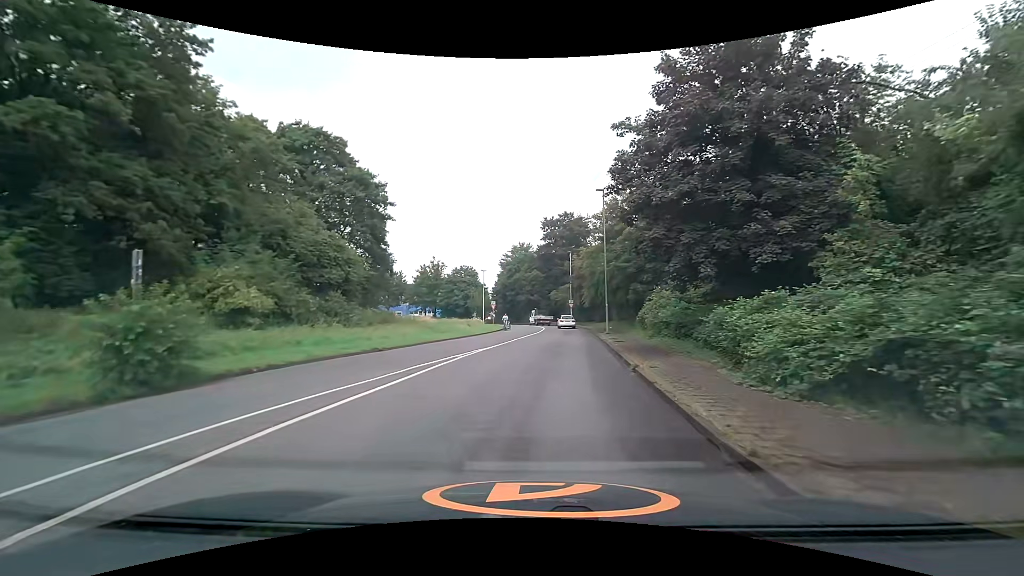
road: primary_link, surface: asphalt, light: Day
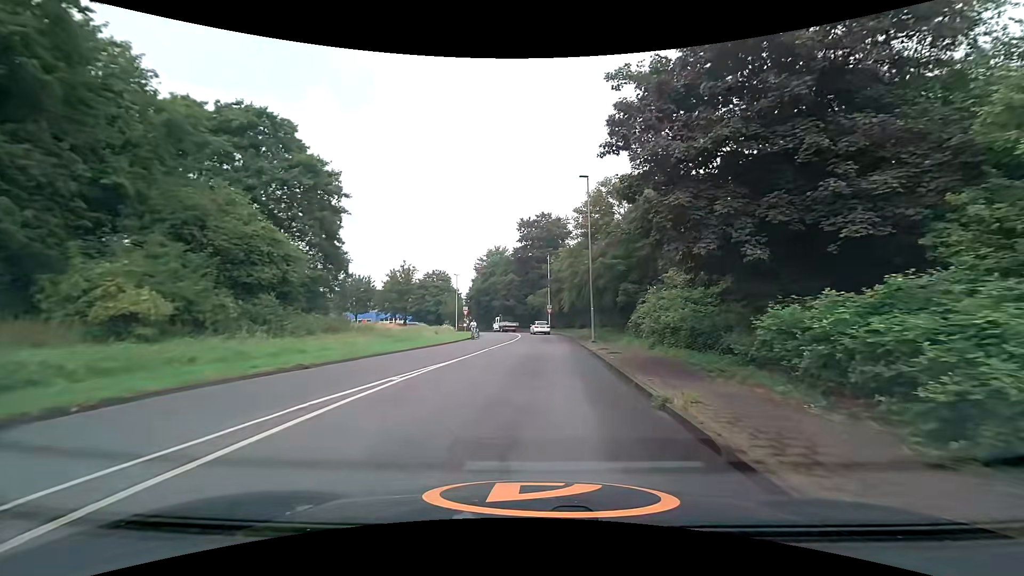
(+0.1, +5.1) m; +3°
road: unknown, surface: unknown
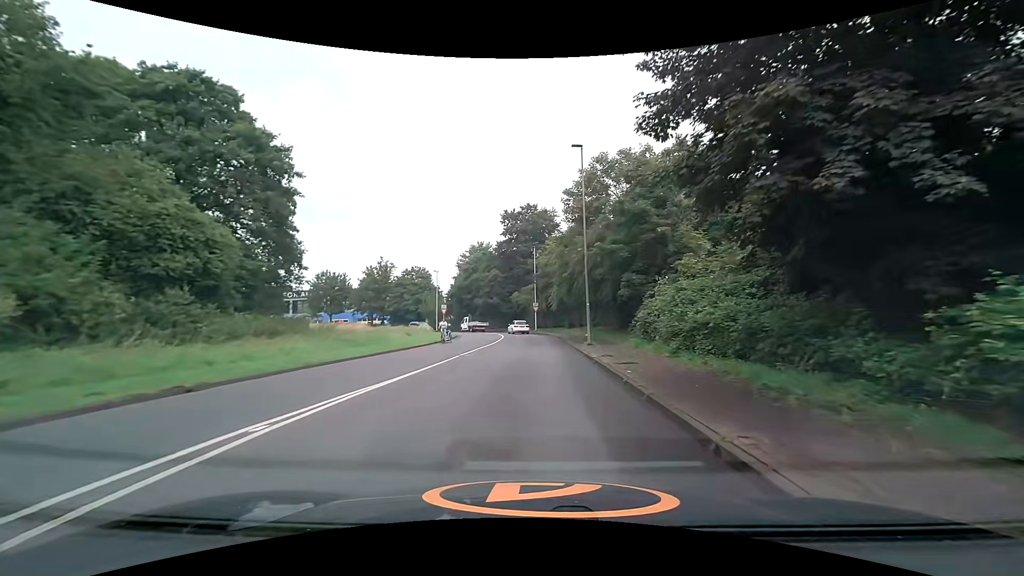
(+0.1, +5.3) m; +1°
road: primary_link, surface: asphalt
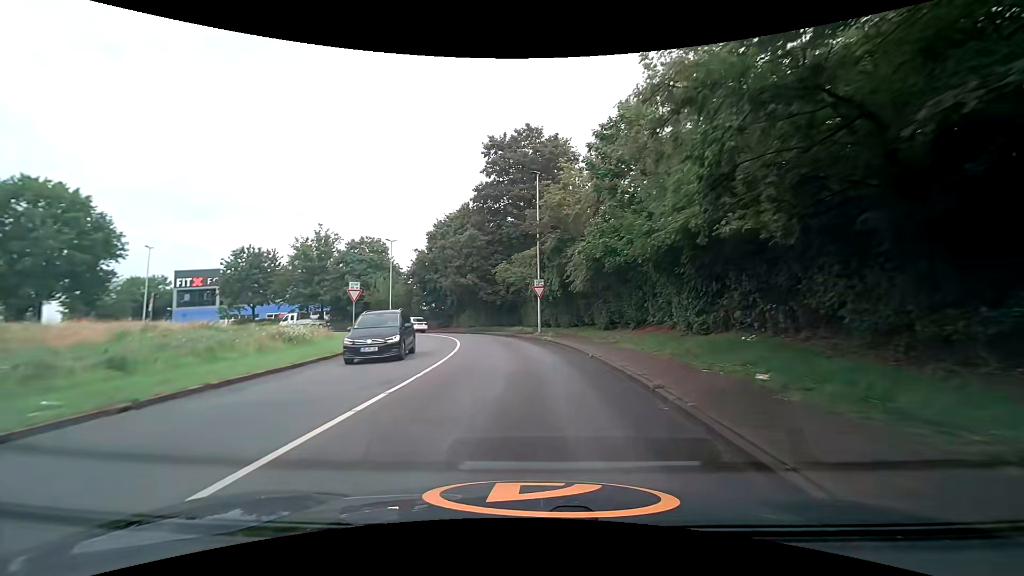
(+0.3, +28.9) m; 0°
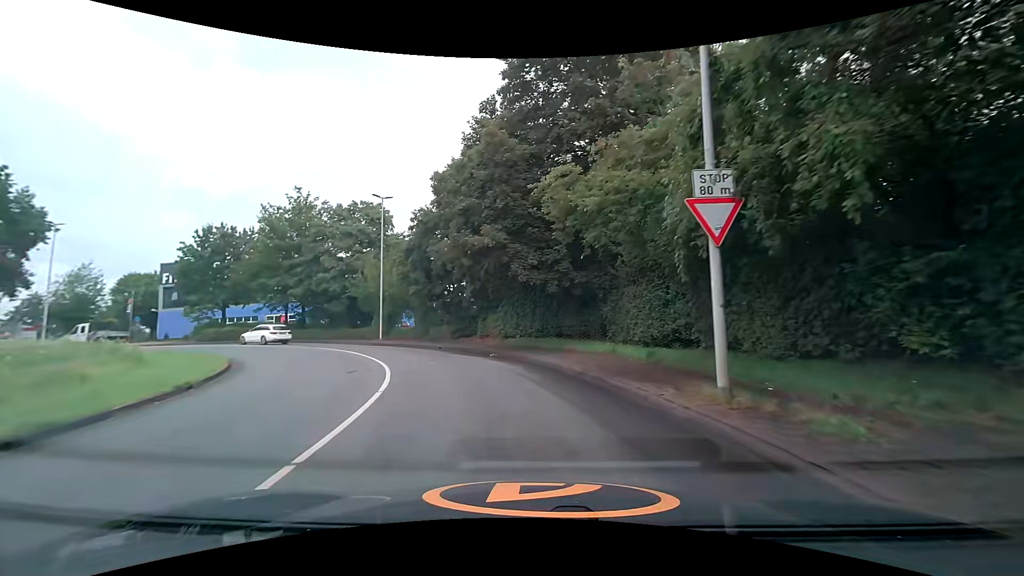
(-0.9, +23.2) m; -6°
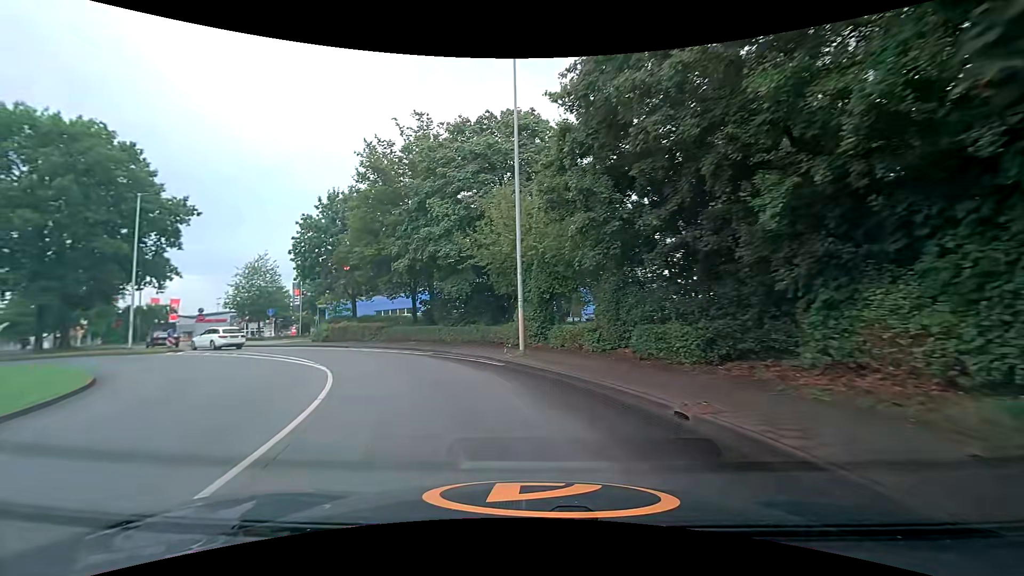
(-3.5, +20.3) m; -22°
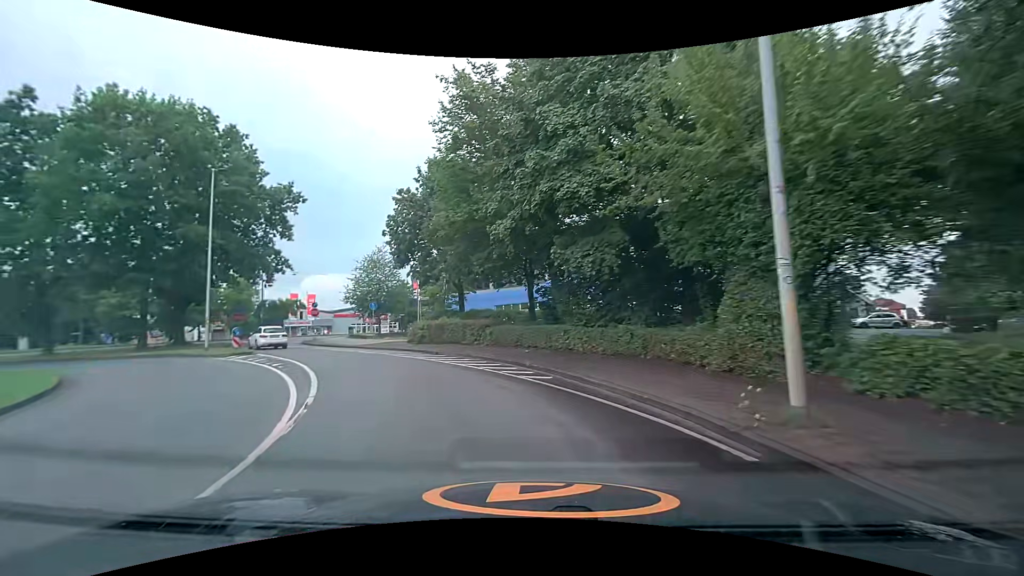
(-1.2, +9.8) m; -16°
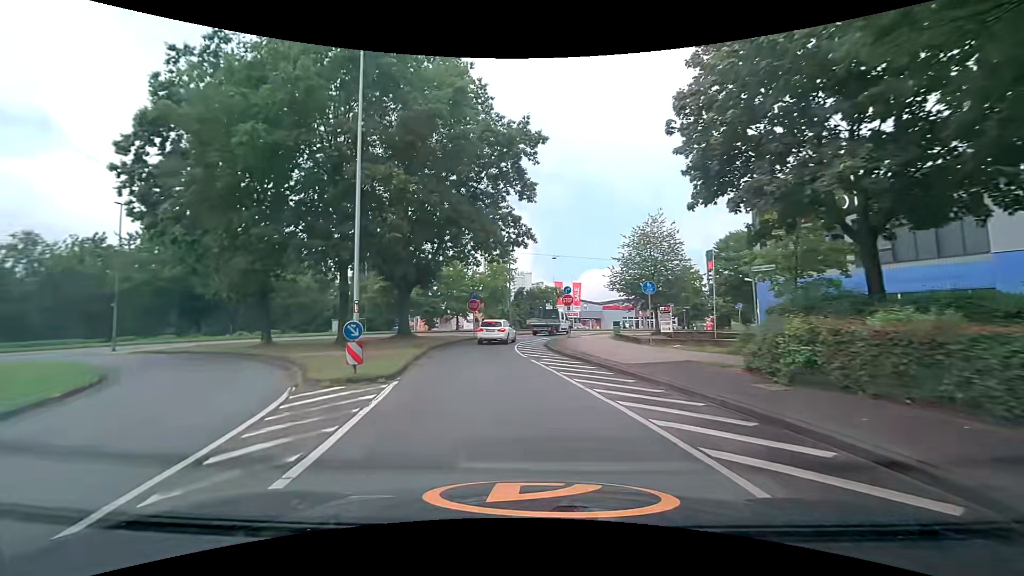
(-4.1, +16.7) m; -28°
